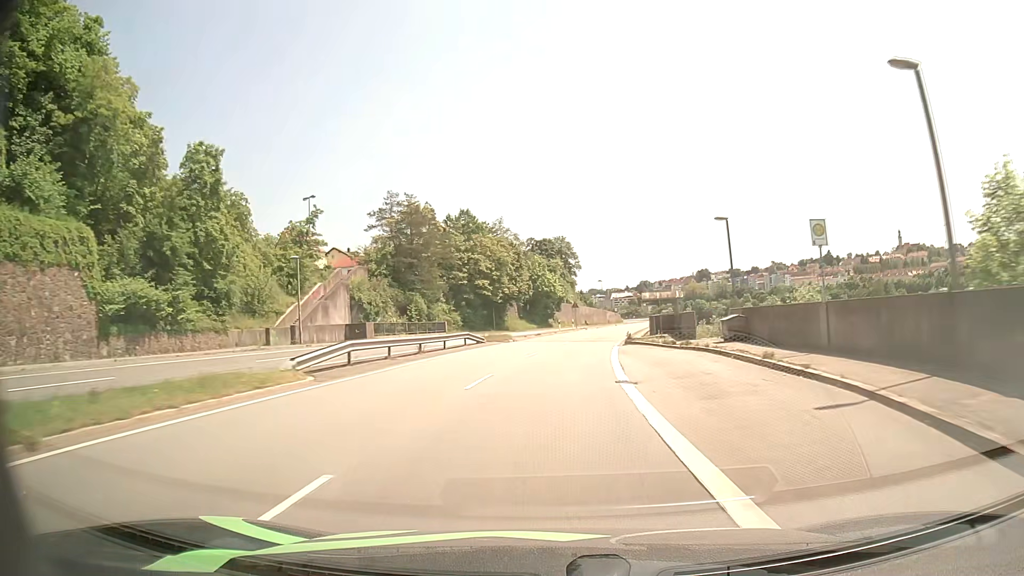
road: primary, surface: asphalt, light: Day
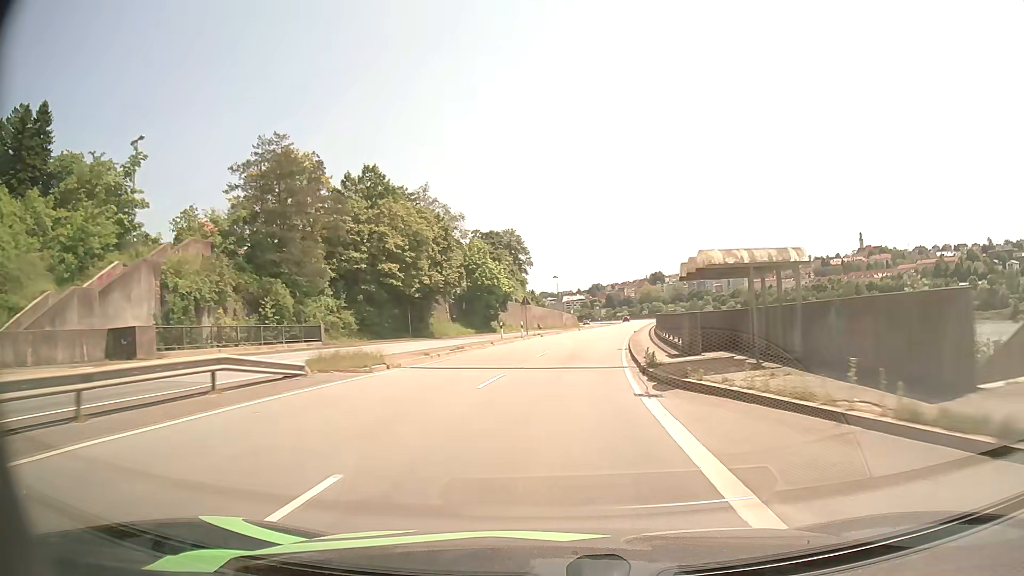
(+0.9, +23.7) m; +4°
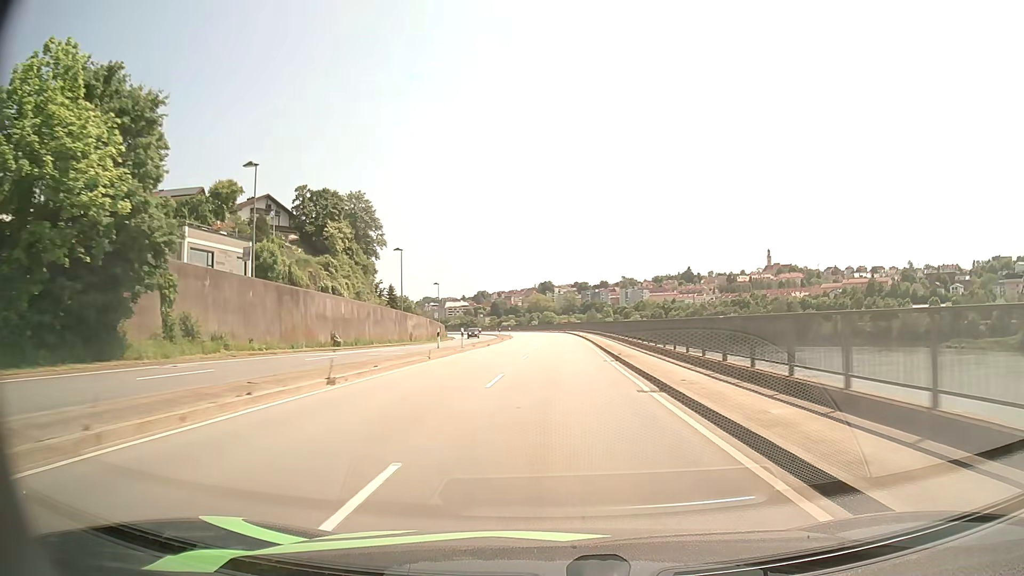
(+5.2, +58.7) m; +10°
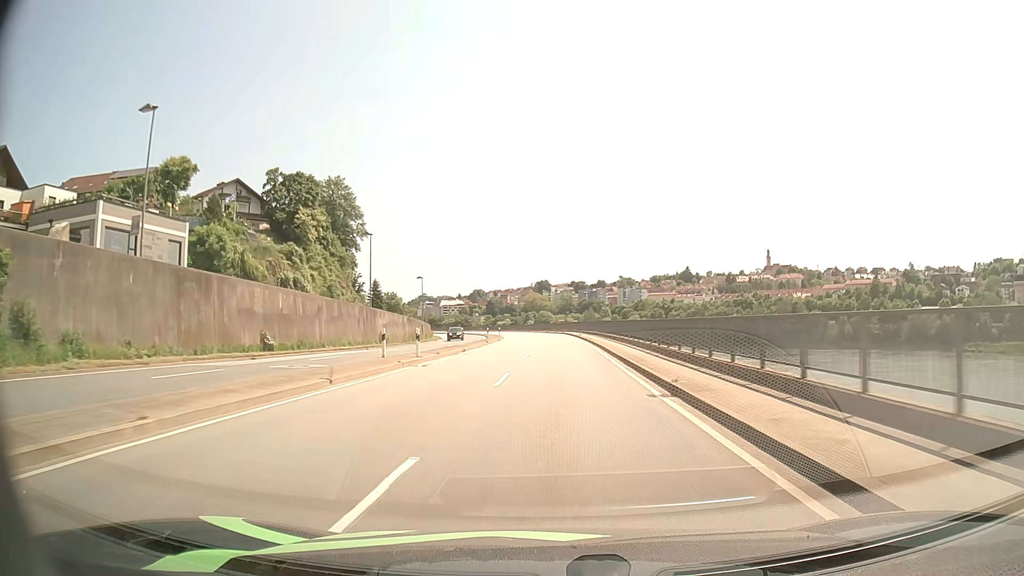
(0.0, +11.7) m; 0°
(0, +10) (0, +20) (0, +30) (-1, +40) (-1, +50) (-2, +60) (-2, +70) (-3, +80) (-4, +90) (-5, +100) m
